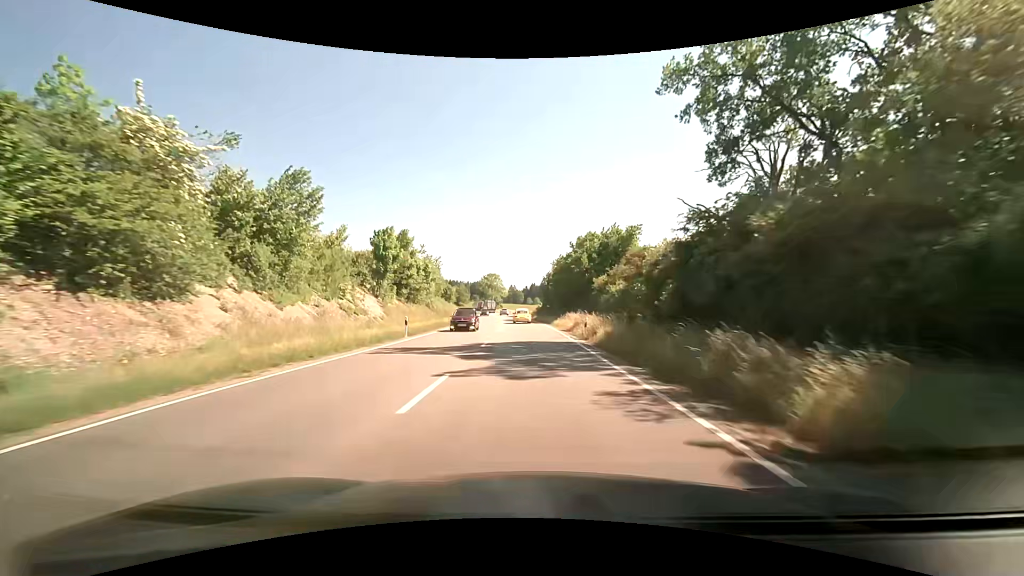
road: primary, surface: asphalt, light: Day
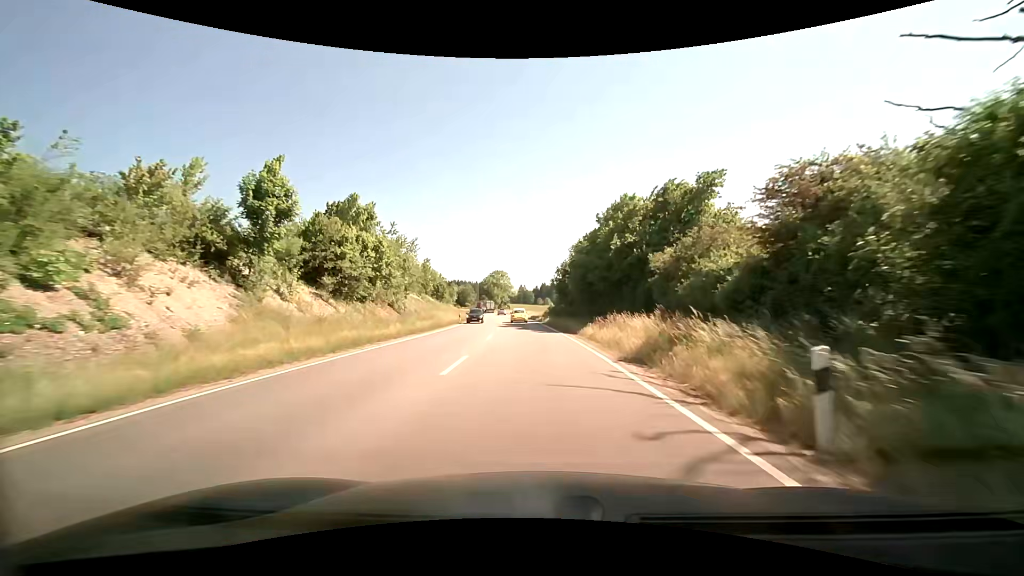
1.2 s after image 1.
(-0.1, +20.5) m; -1°
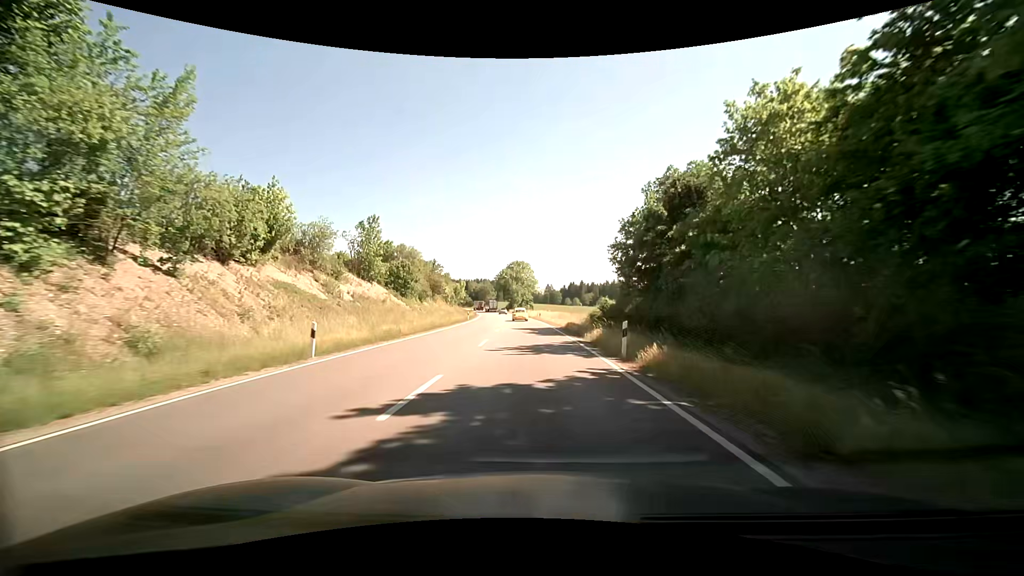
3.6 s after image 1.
(-1.0, +40.6) m; -3°
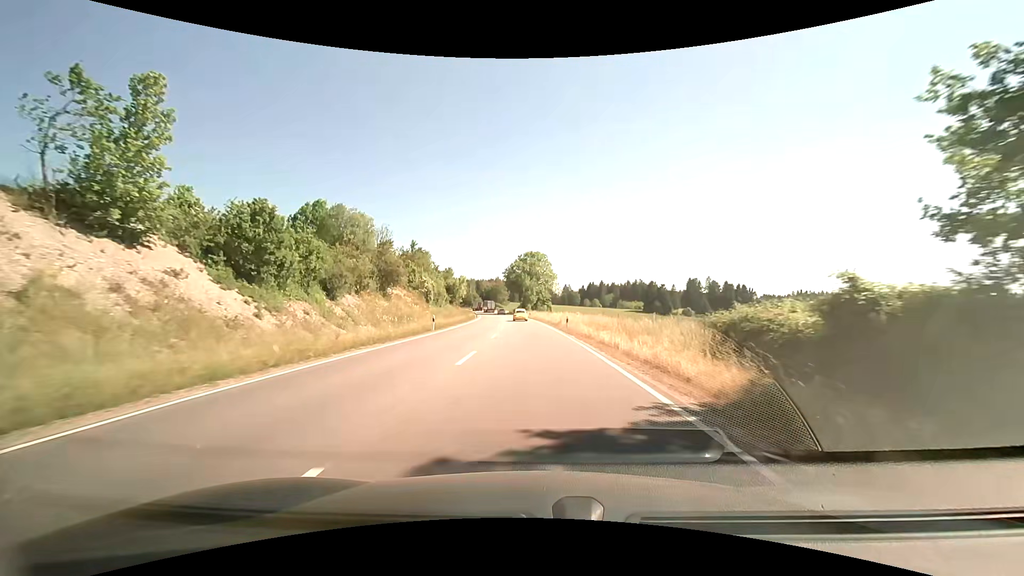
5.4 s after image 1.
(-0.5, +30.1) m; -2°
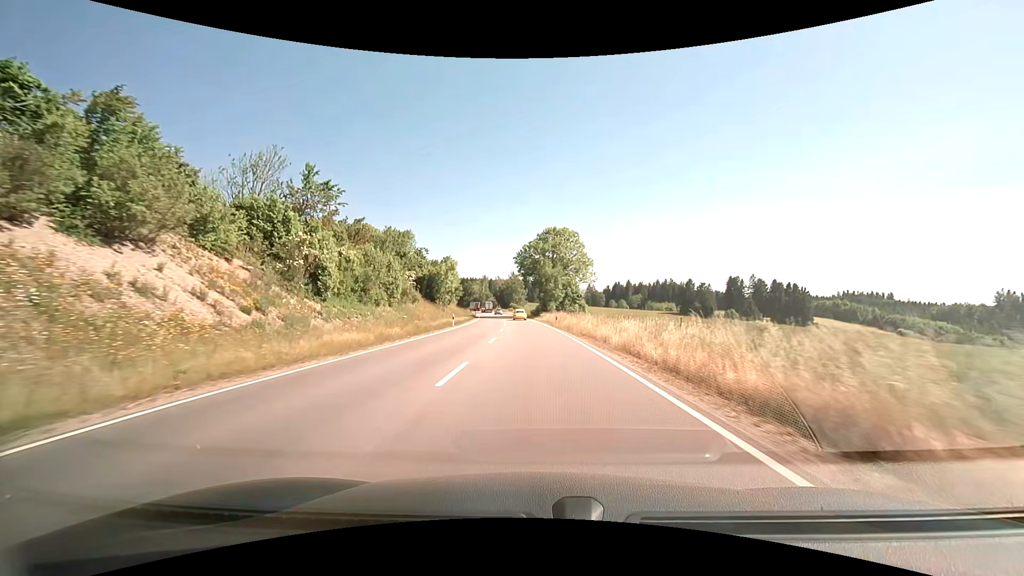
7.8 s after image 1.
(-1.0, +40.0) m; -2°
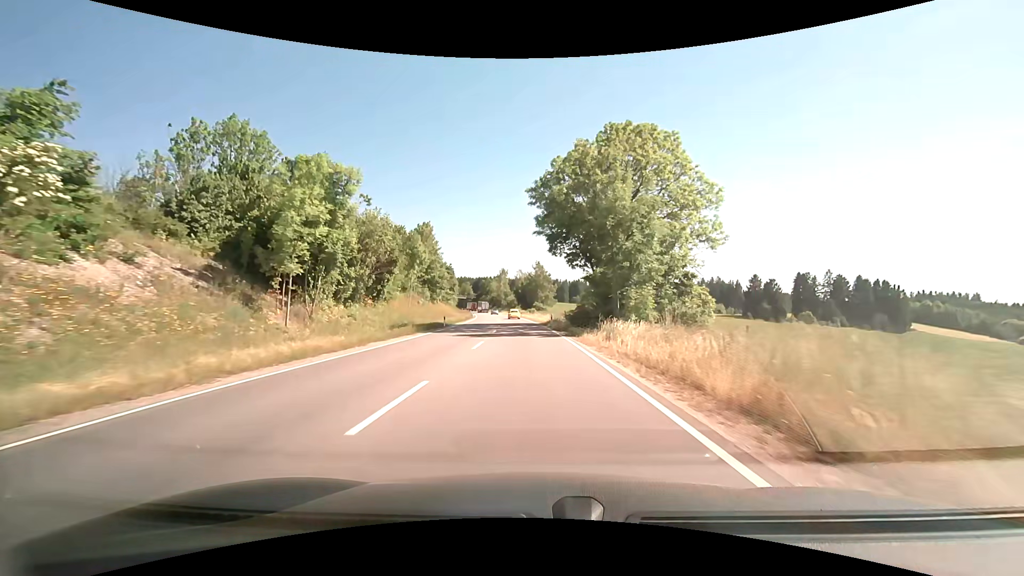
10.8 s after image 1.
(-0.3, +52.2) m; -2°
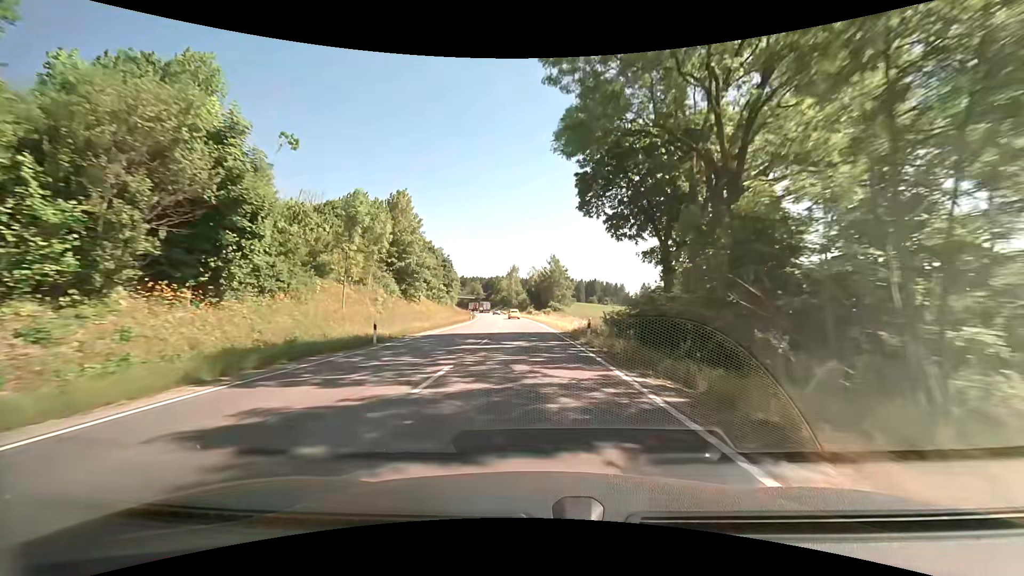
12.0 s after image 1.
(-0.2, +21.7) m; -1°
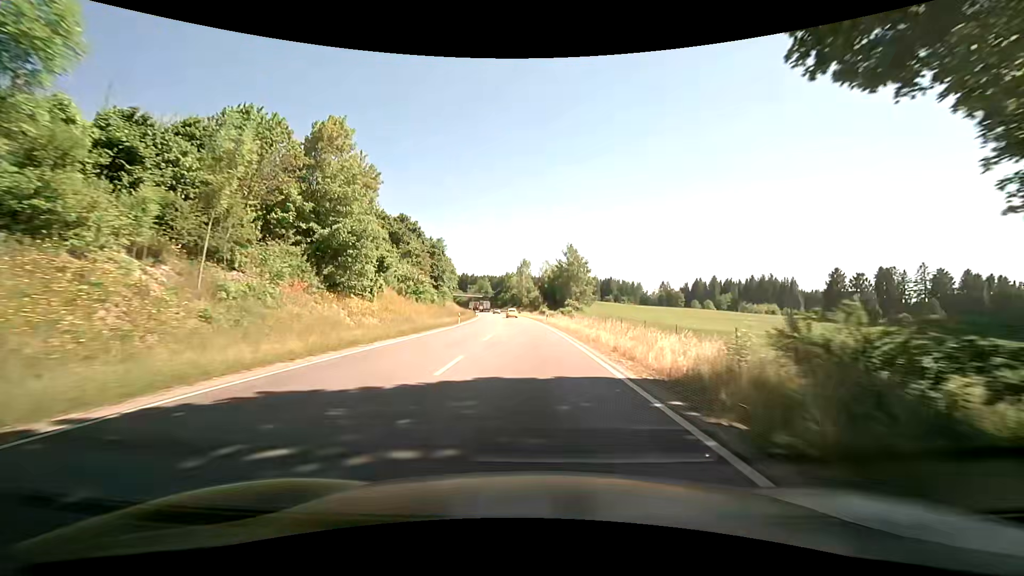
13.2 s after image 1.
(-0.5, +22.0) m; -2°
(0, +10) (0, +20) (-1, +30) (-1, +40) (-2, +50) (-2, +60) (-3, +70) (-4, +80) (-5, +90) (-6, +100) m
